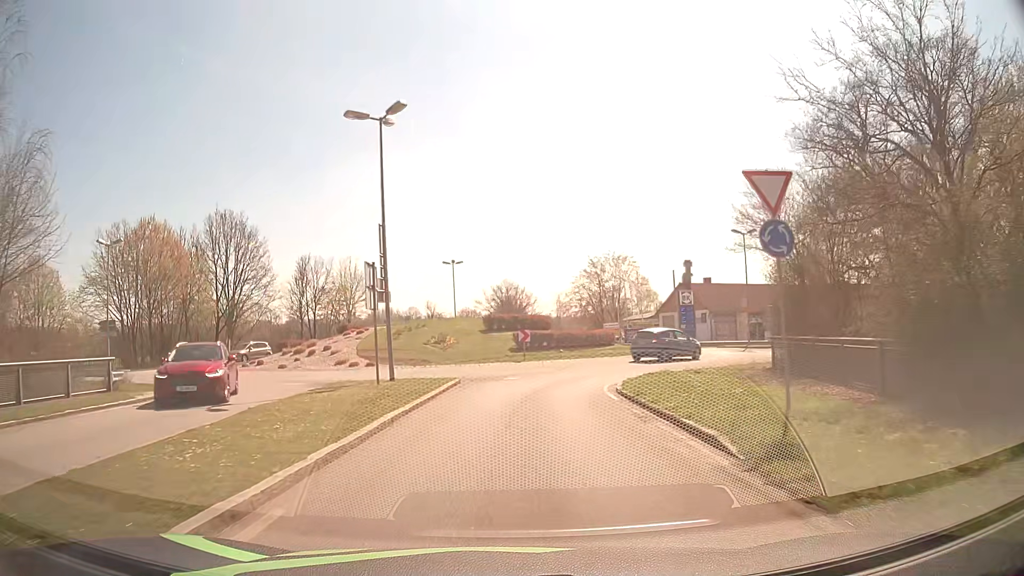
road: secondary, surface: asphalt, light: Day
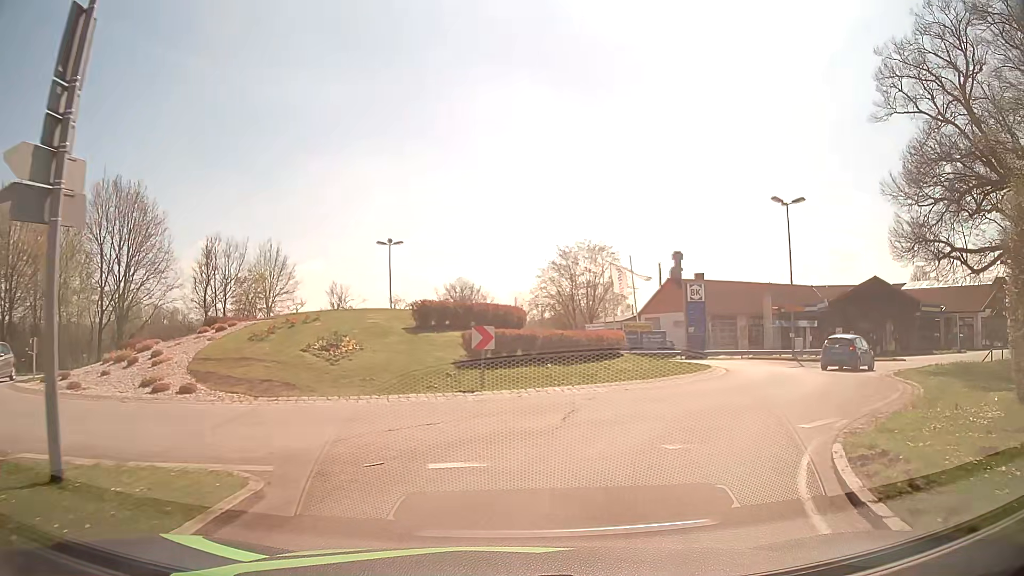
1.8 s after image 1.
(+0.1, +14.2) m; +3°
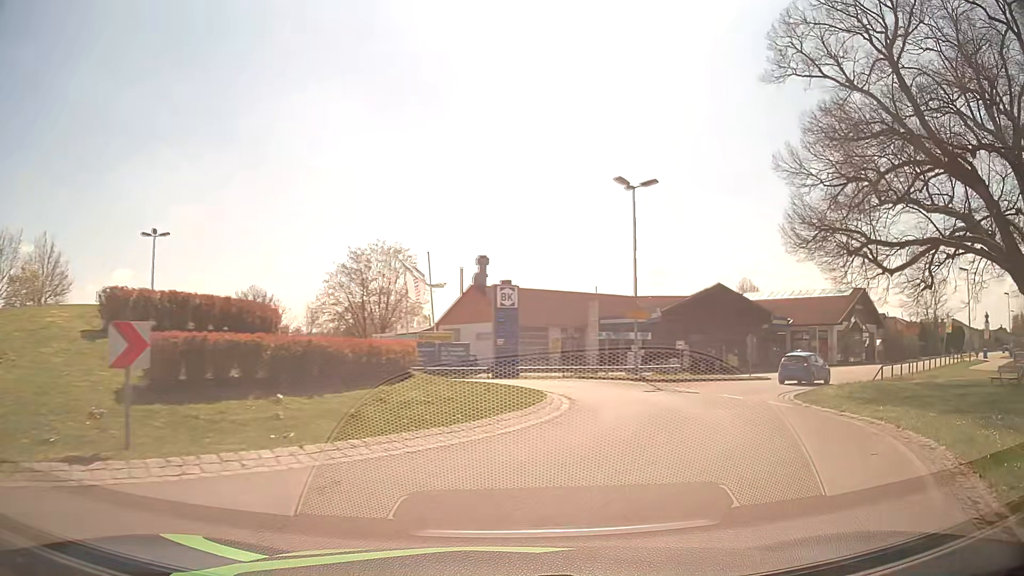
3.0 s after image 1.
(+1.0, +7.6) m; +17°
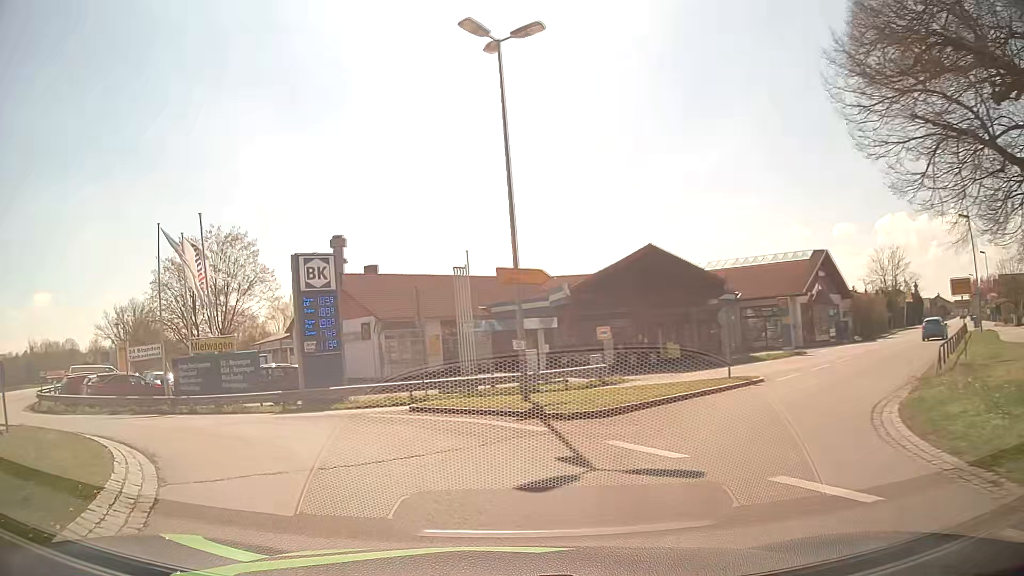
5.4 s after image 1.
(+3.4, +14.3) m; +10°
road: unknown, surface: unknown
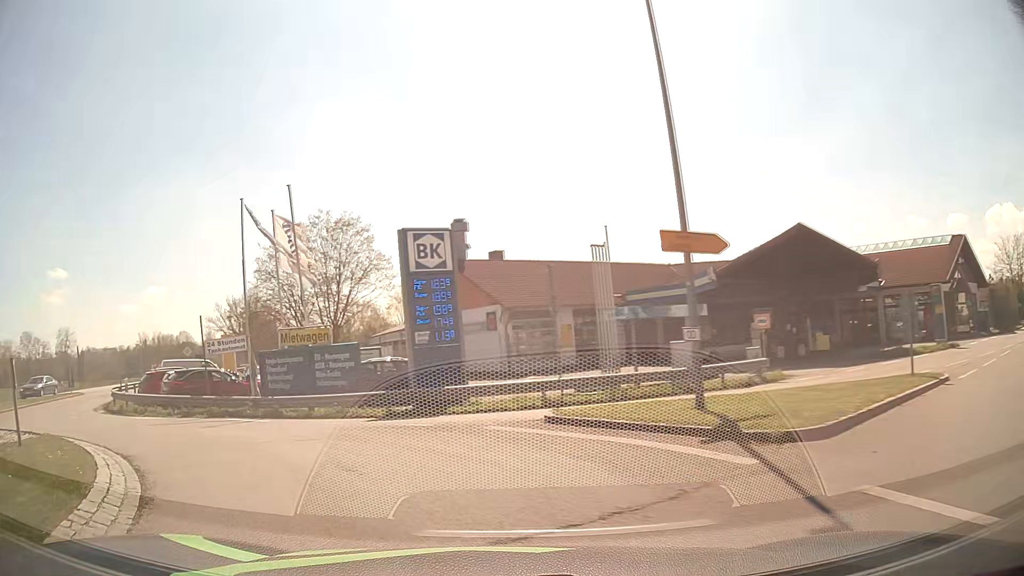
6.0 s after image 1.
(-0.3, +3.6) m; -10°
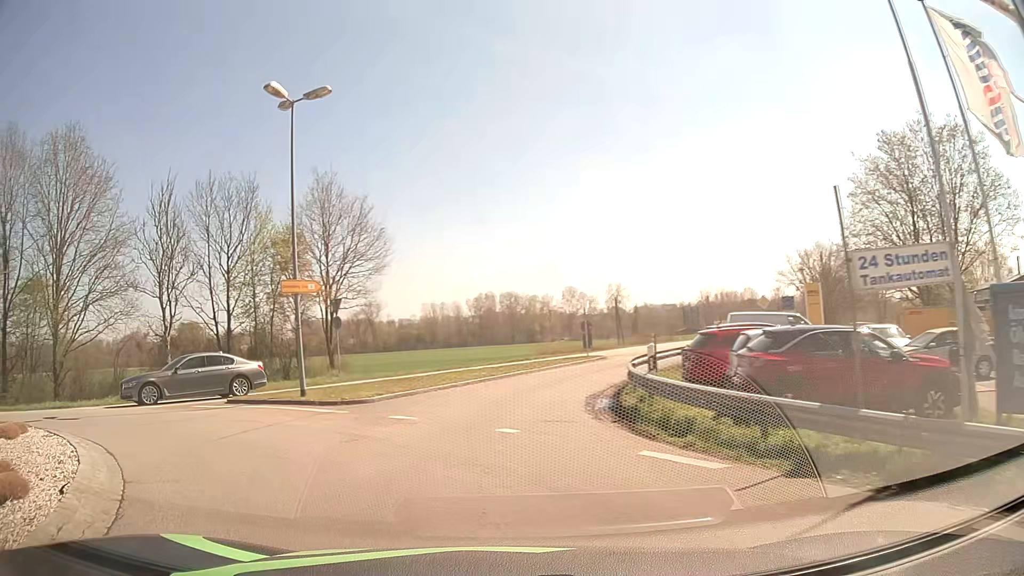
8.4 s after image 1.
(-5.7, +12.4) m; -48°
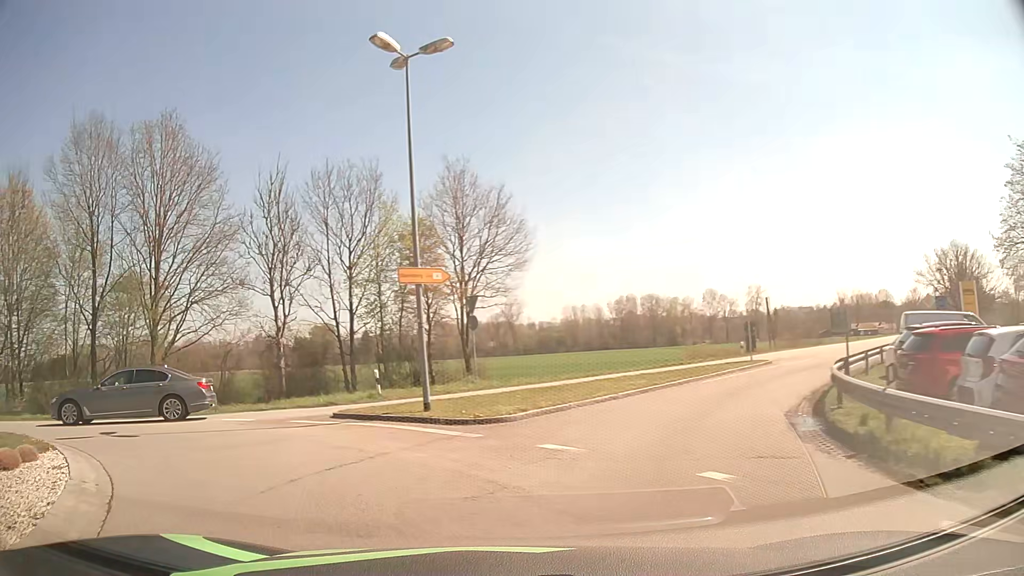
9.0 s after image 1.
(-0.4, +3.5) m; -12°
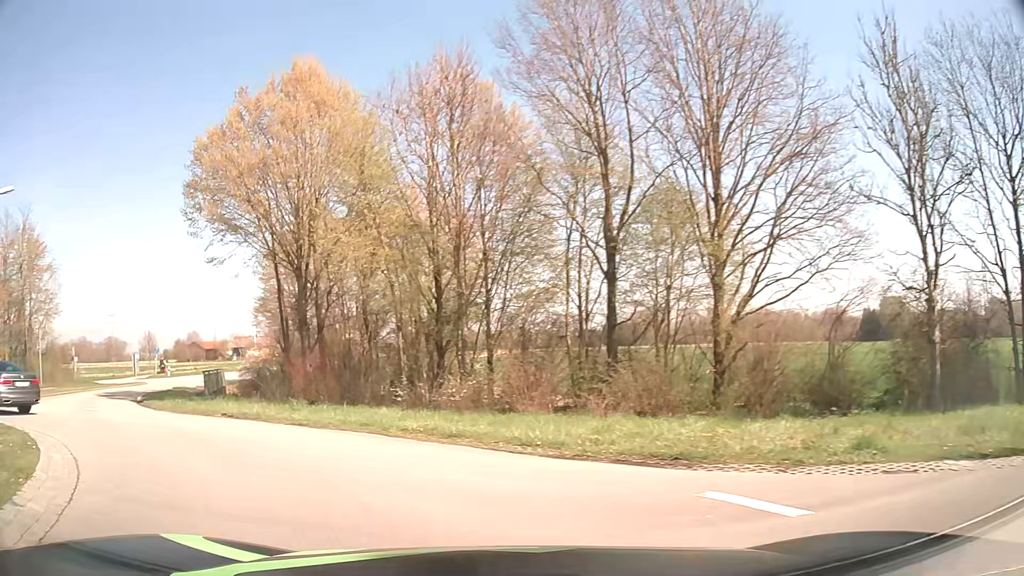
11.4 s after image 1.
(-5.5, +12.3) m; -49°
(-3, +9) (-10, +17) (-16, +24) (-20, +33) (-22, +43) (-24, +53) (-26, +63) (-27, +73) (-29, +83) (-30, +93) m
